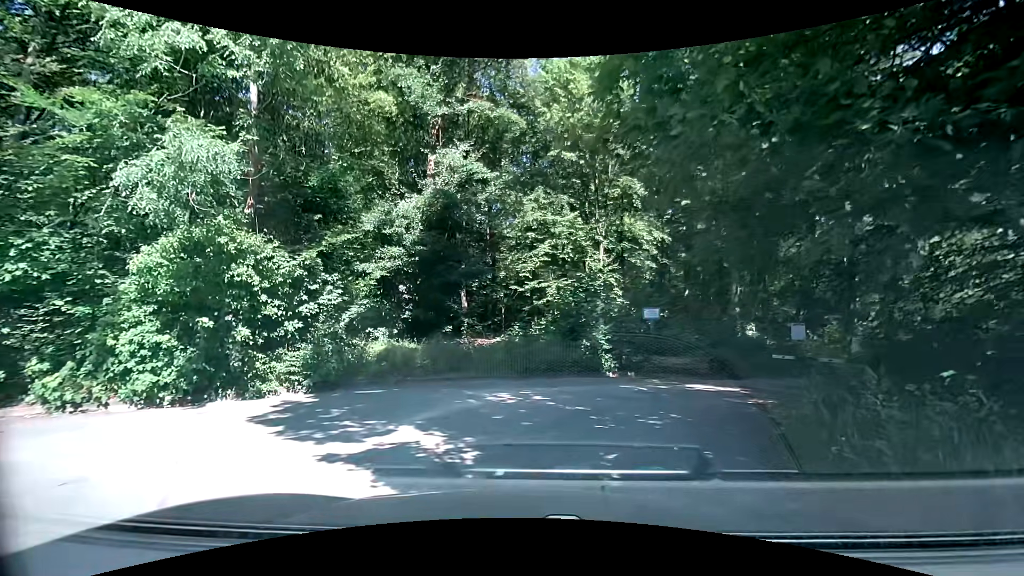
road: unclassified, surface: asphalt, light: Day
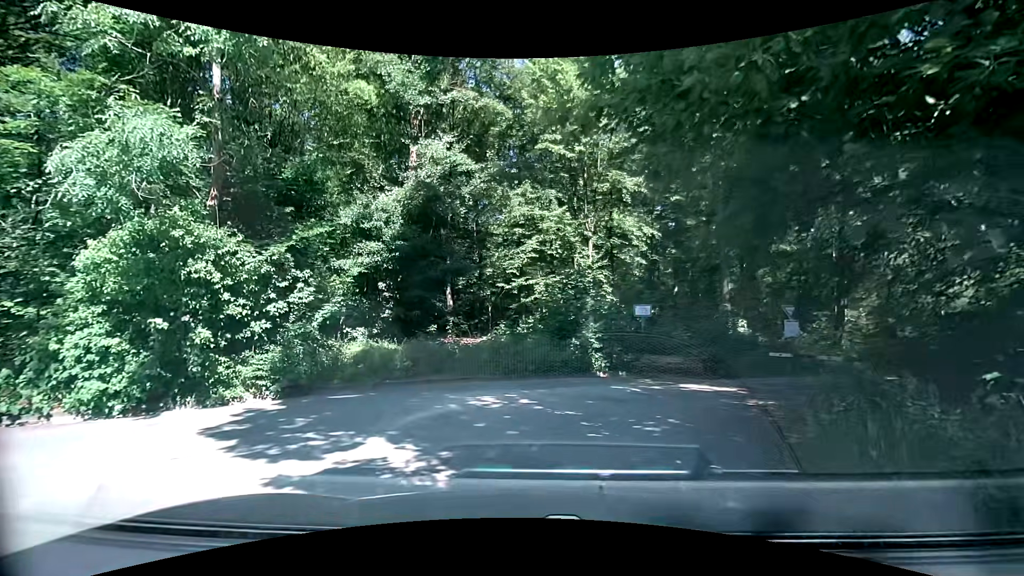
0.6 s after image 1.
(0.0, +0.7) m; 0°
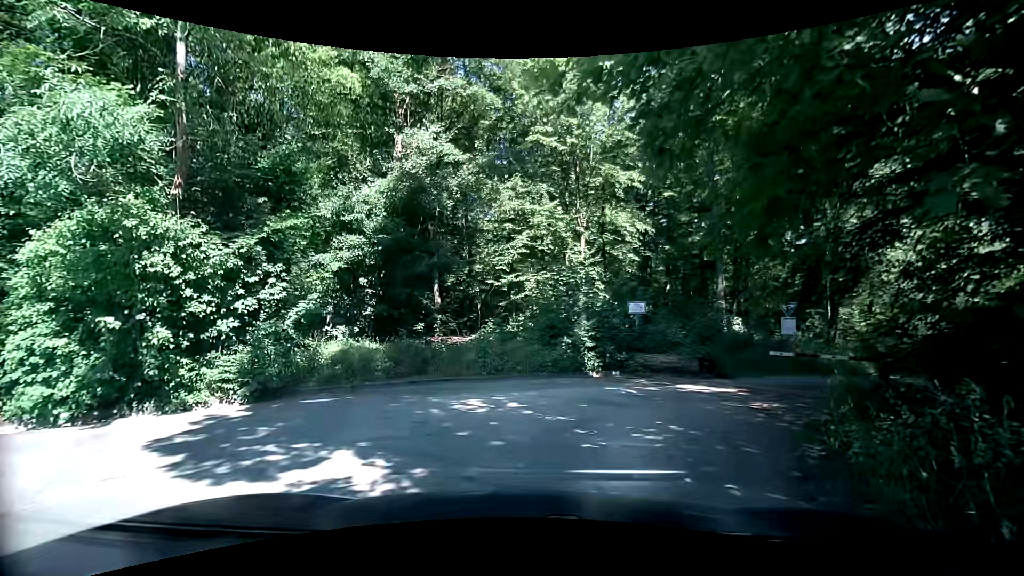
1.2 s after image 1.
(0.0, +0.7) m; 0°
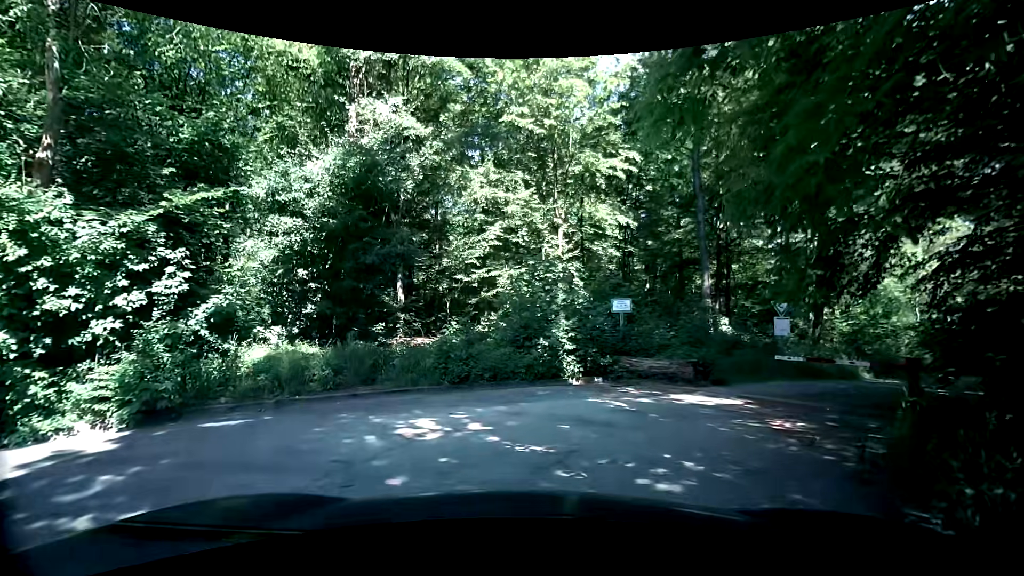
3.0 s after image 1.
(0.0, +2.0) m; 0°
